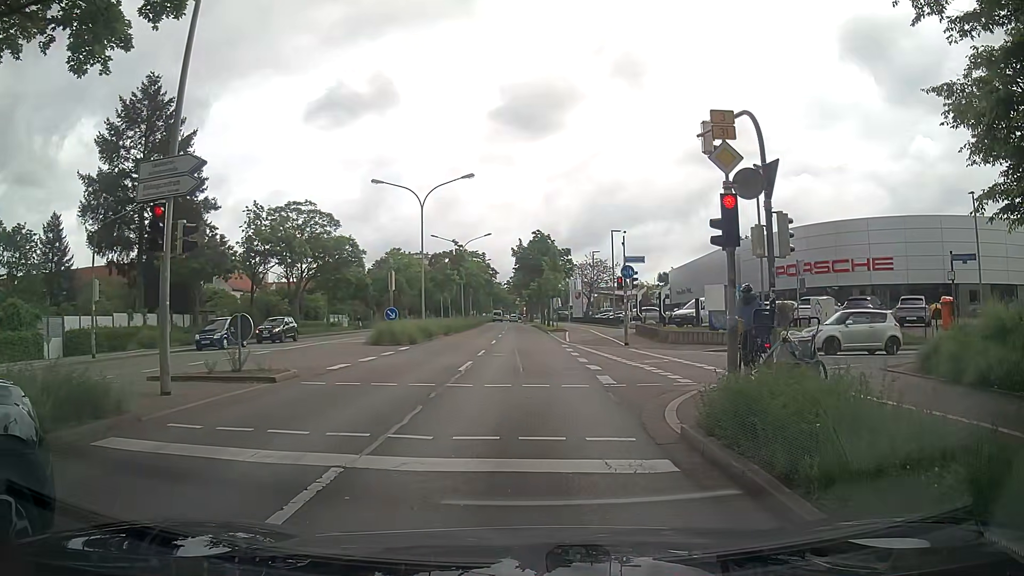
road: primary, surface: asphalt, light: Day
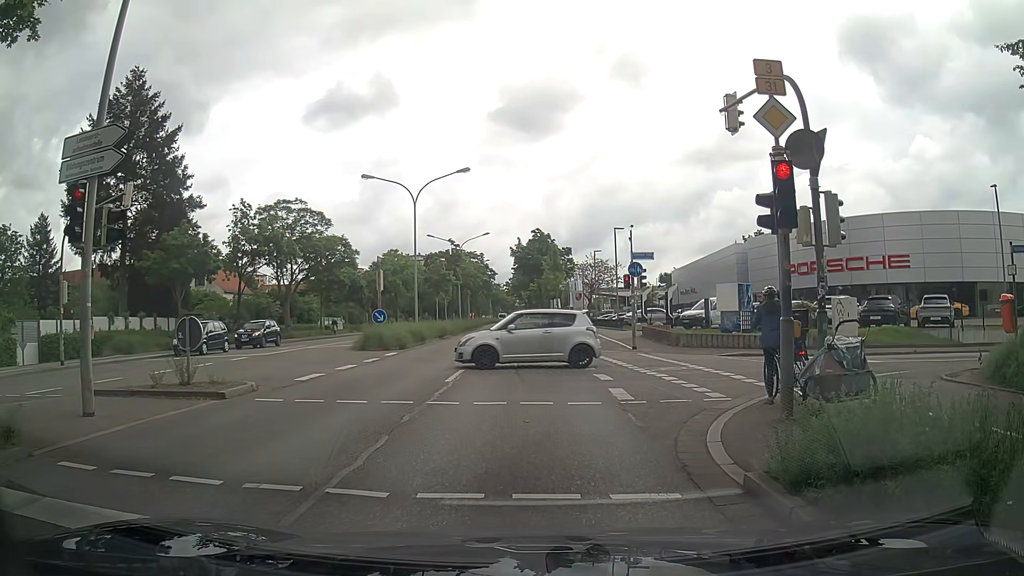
(+0.1, +2.2) m; +2°
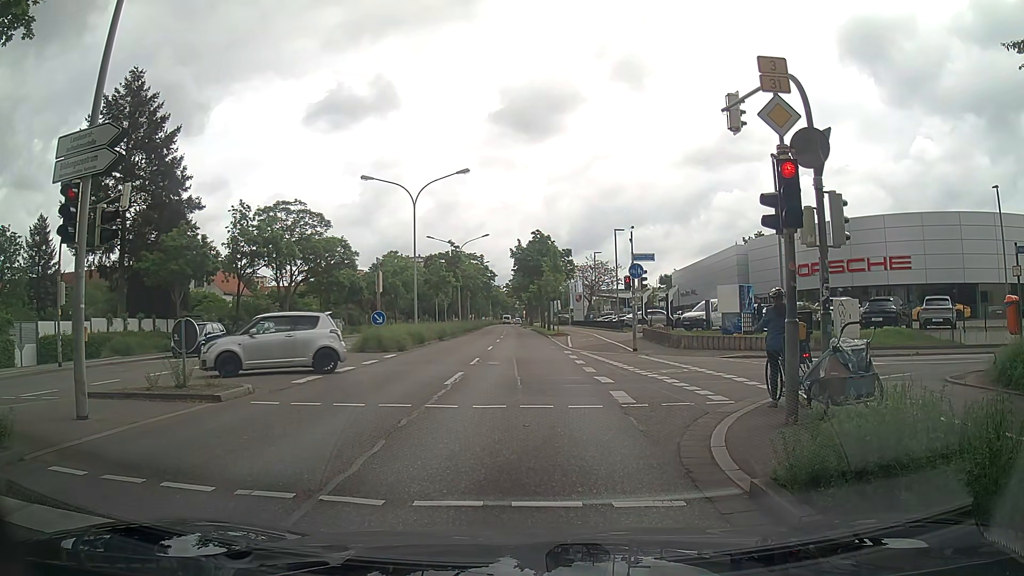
(0.0, +0.2) m; 0°
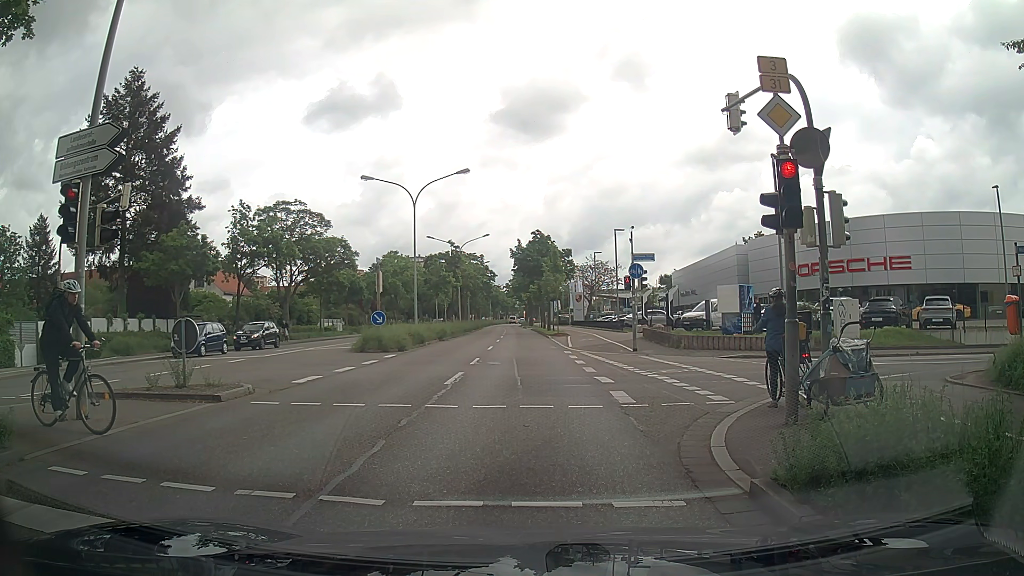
(0.0, 0.0) m; 0°
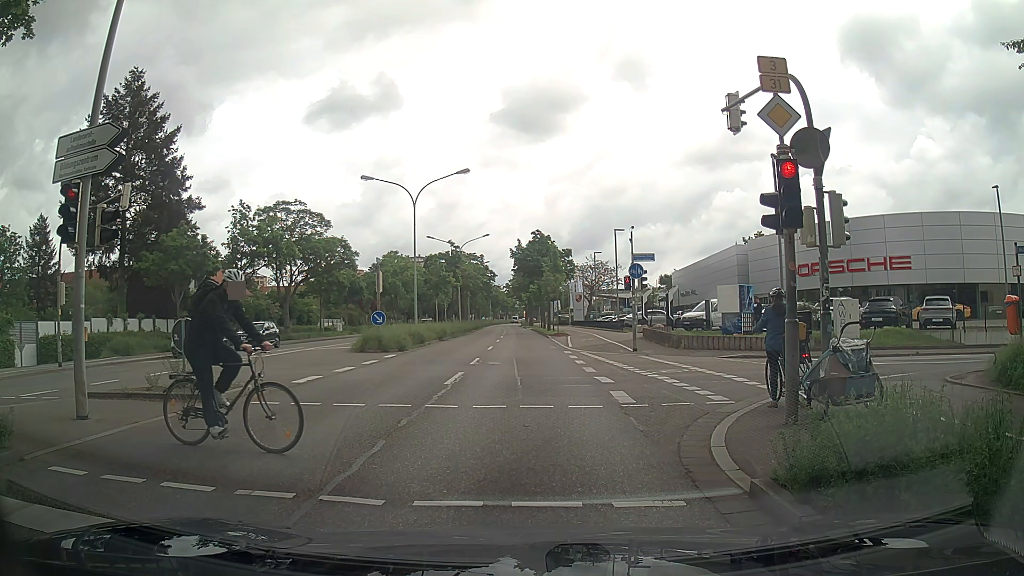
(0.0, 0.0) m; 0°
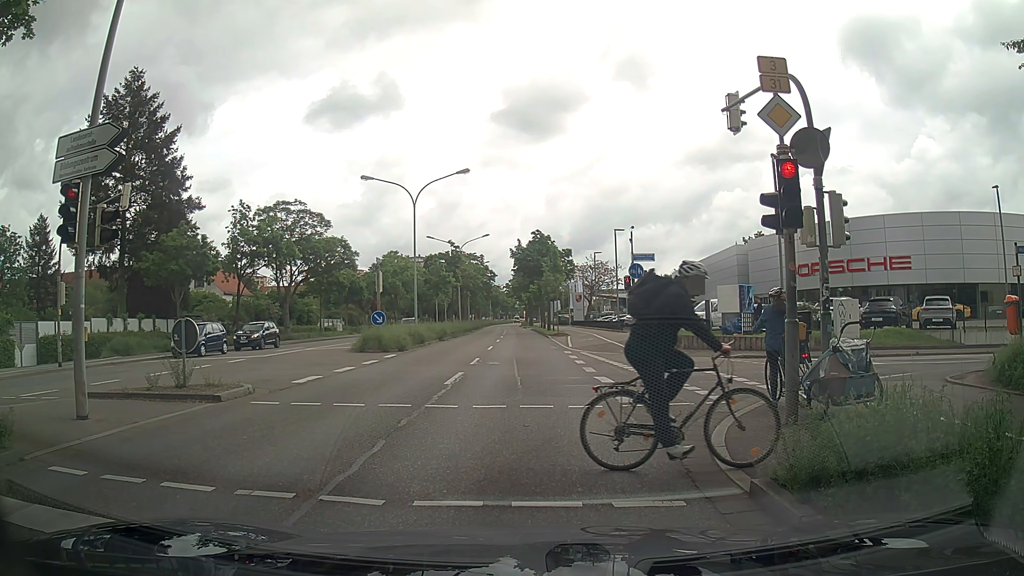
(0.0, 0.0) m; 0°
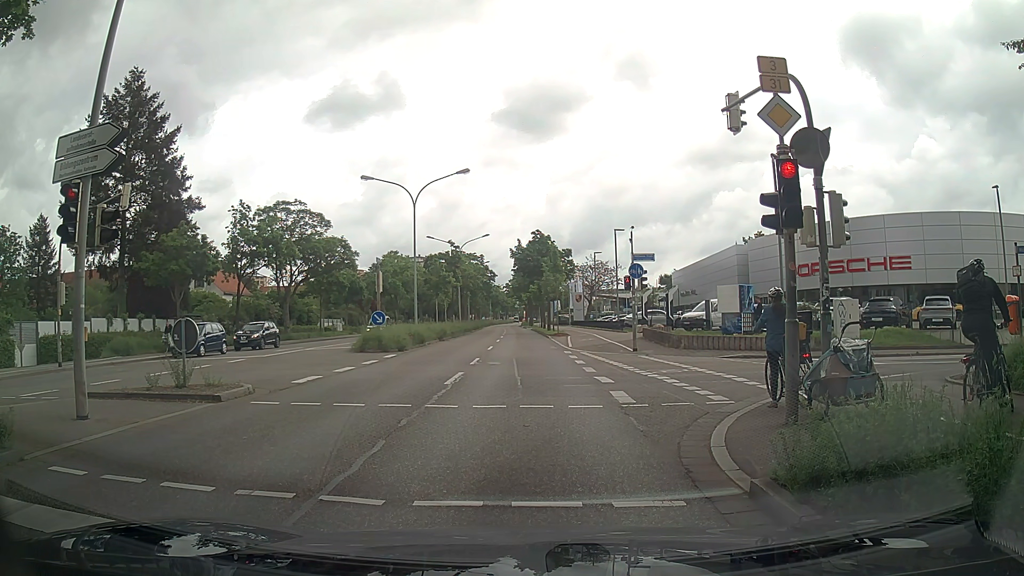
(0.0, 0.0) m; 0°
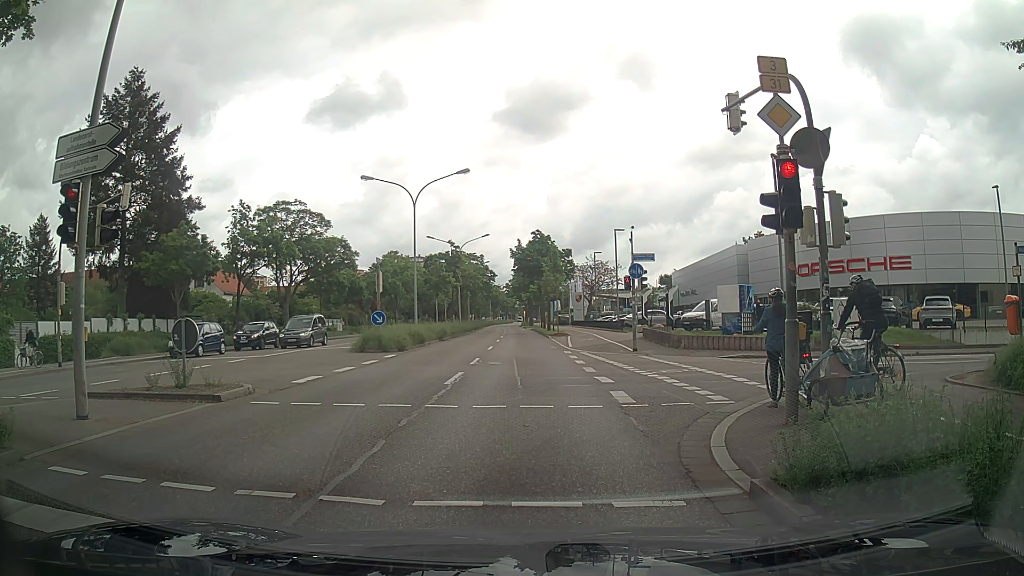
(0.0, 0.0) m; 0°
